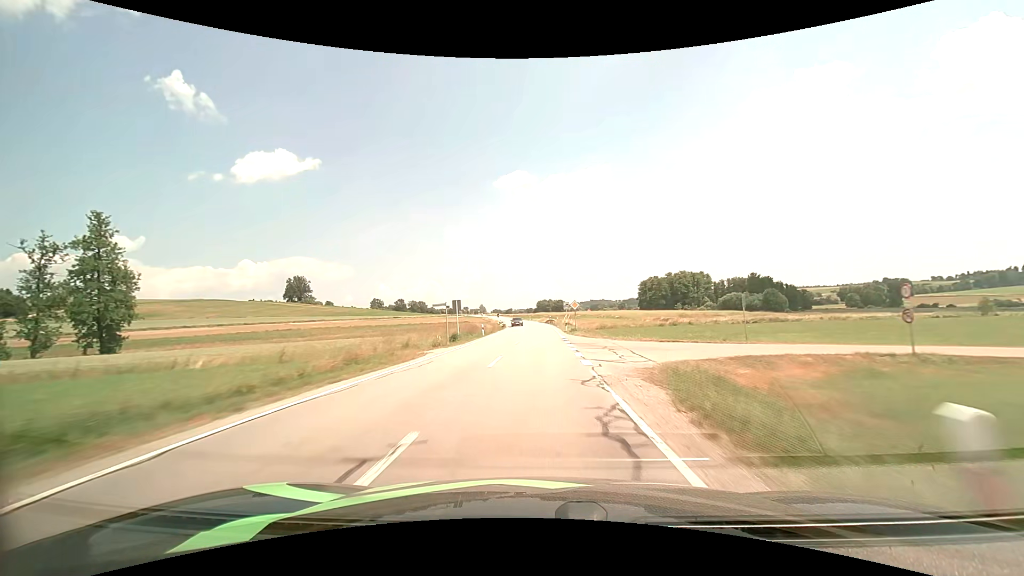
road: secondary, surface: asphalt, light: Day
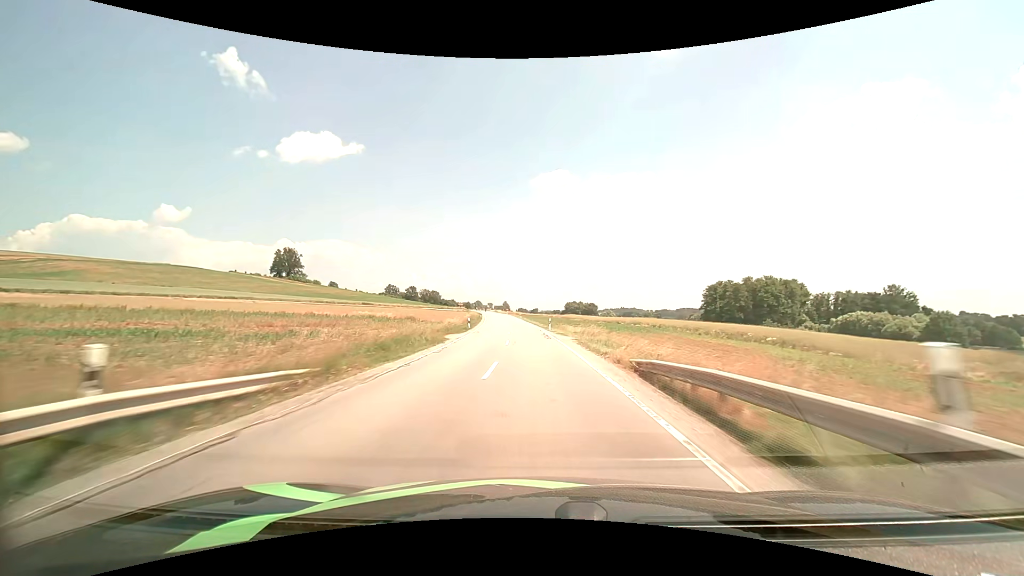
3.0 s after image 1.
(-0.8, +75.4) m; -3°
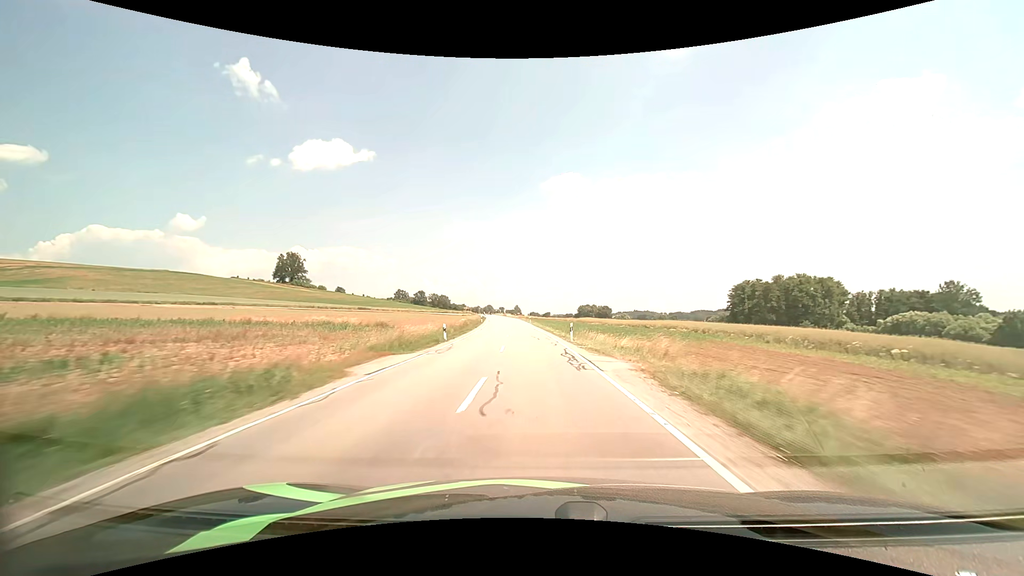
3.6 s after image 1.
(-0.2, +15.8) m; -1°
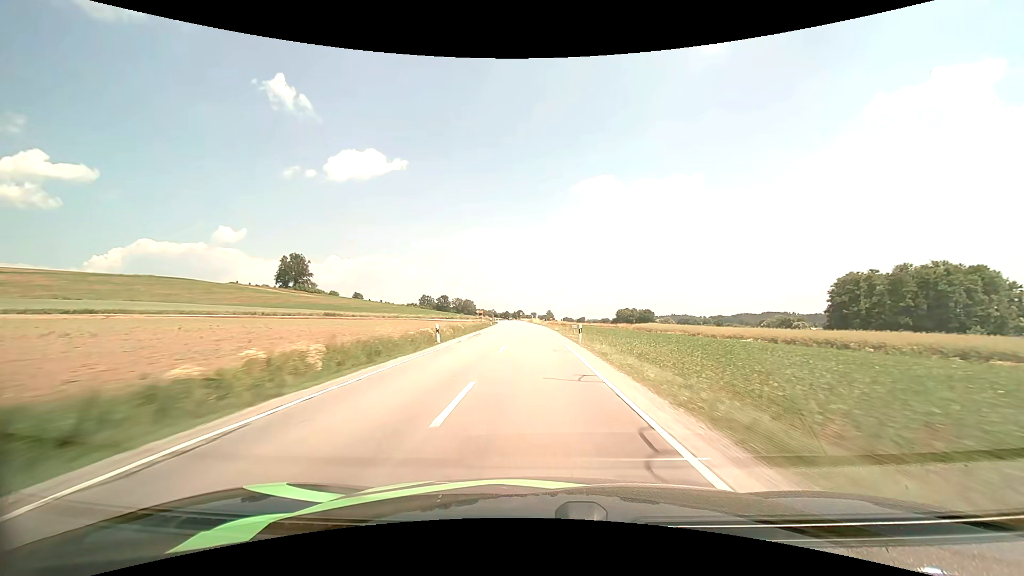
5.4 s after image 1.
(-1.8, +48.8) m; -4°
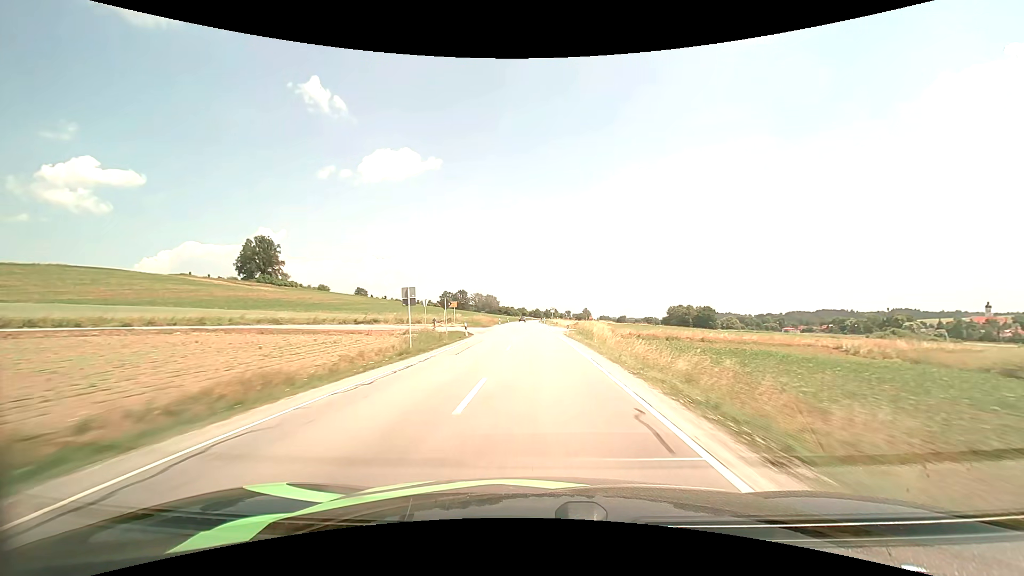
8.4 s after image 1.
(-2.7, +82.7) m; -4°
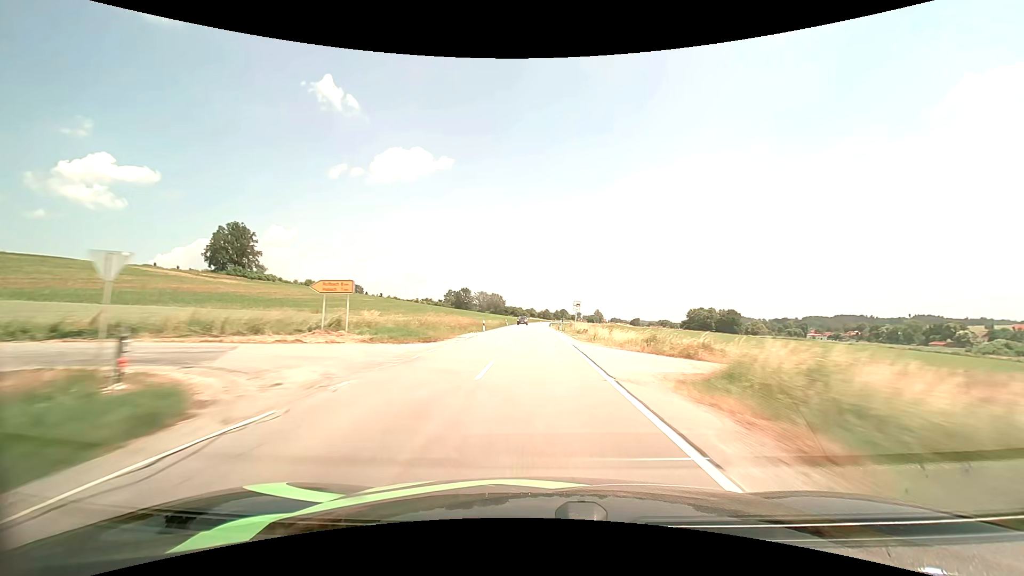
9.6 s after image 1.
(-0.4, +33.0) m; -1°
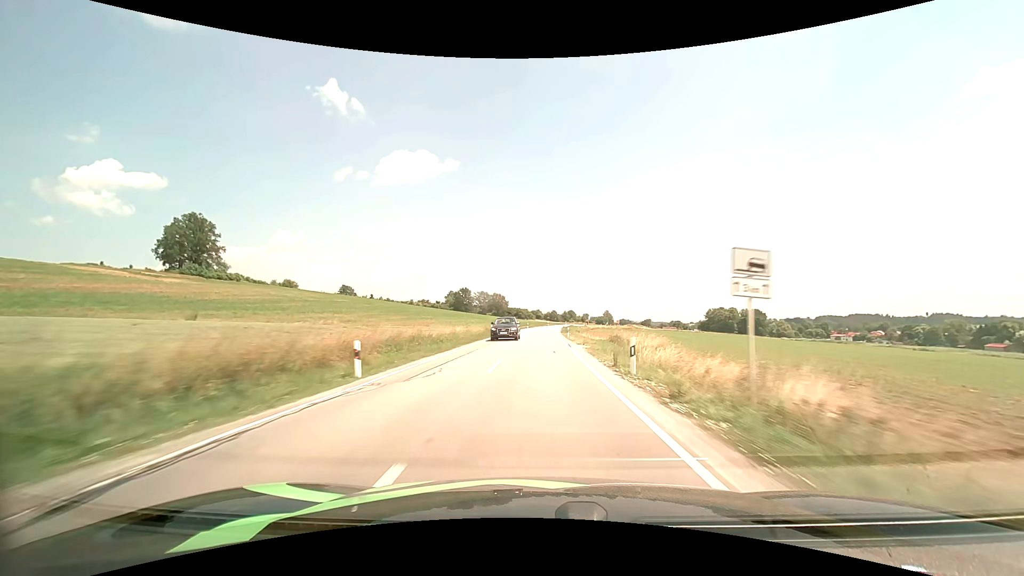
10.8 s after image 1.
(-0.2, +32.9) m; -1°
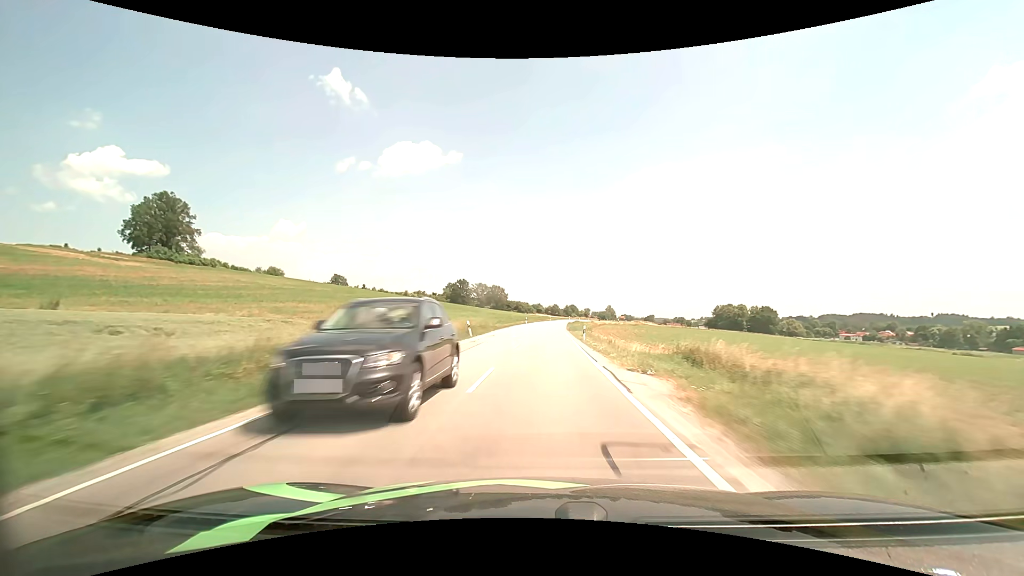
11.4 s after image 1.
(0.0, +16.3) m; 0°
(0, +10) (0, +20) (0, +30) (0, +40) (+1, +50) (+1, +60) (+2, +70) (+3, +80) (+3, +90) (+4, +100) m
